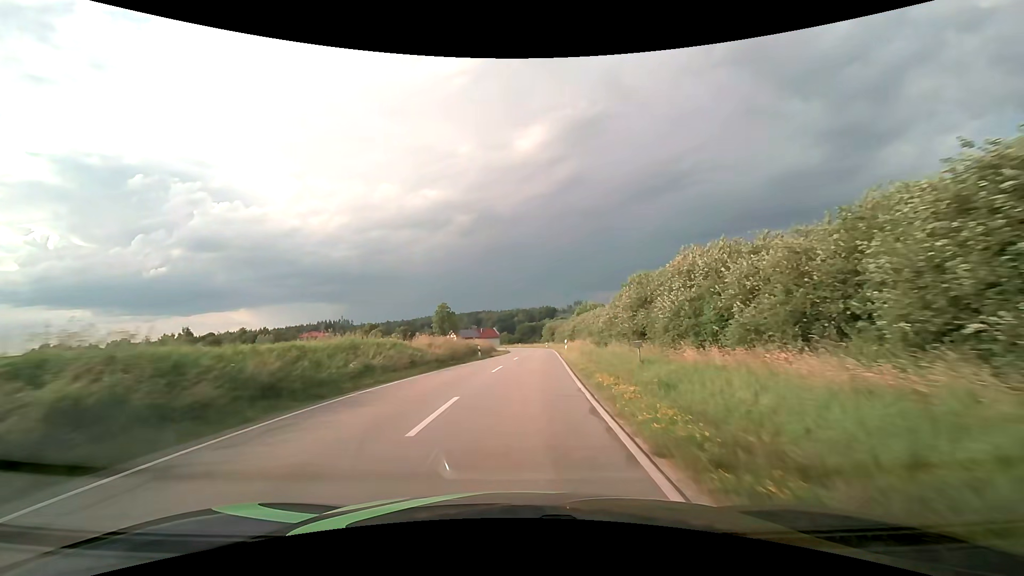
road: tertiary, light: Day
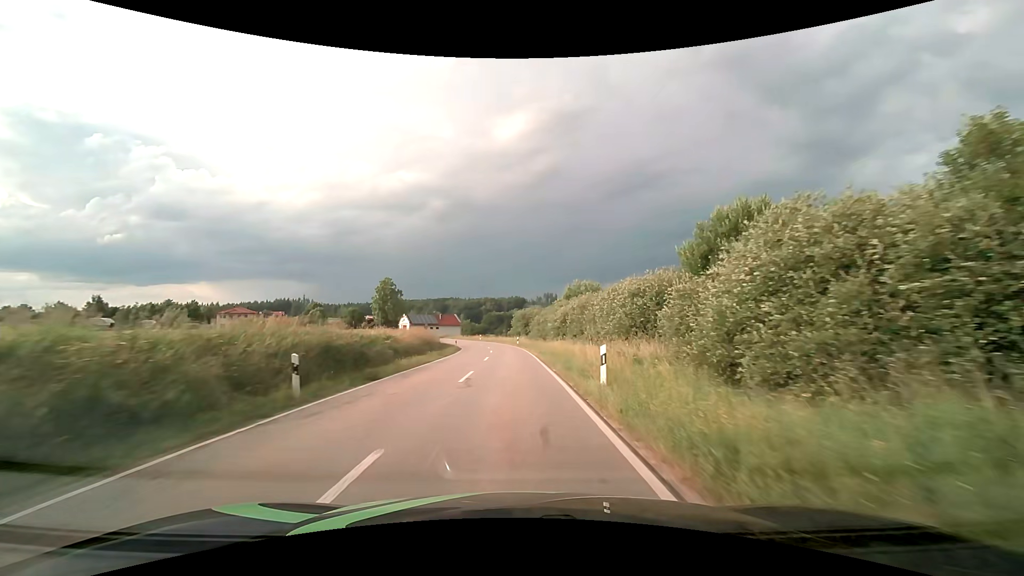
(+1.1, +29.1) m; +4°
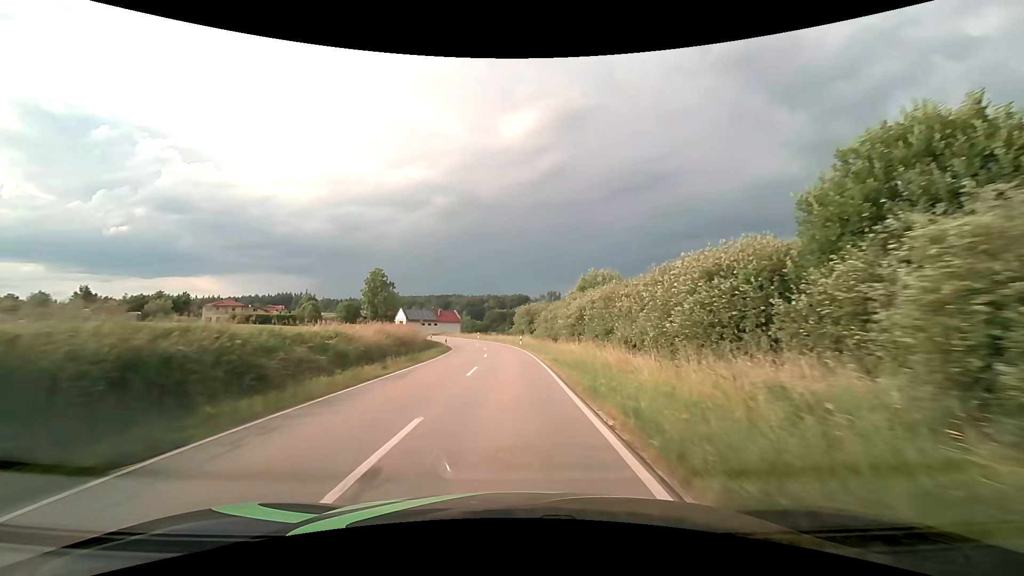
(0.0, +10.0) m; 0°
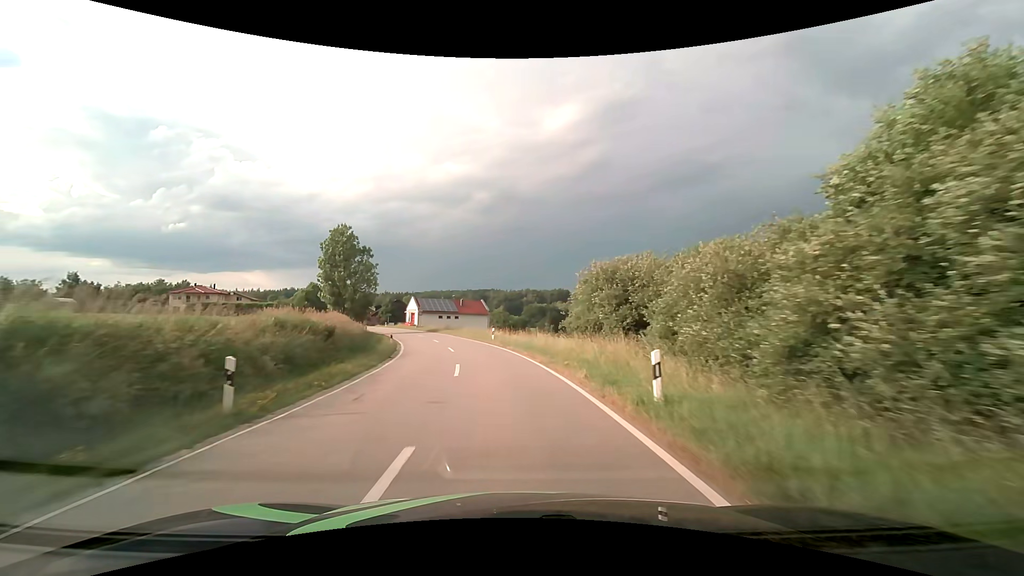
(-1.1, +38.4) m; -4°
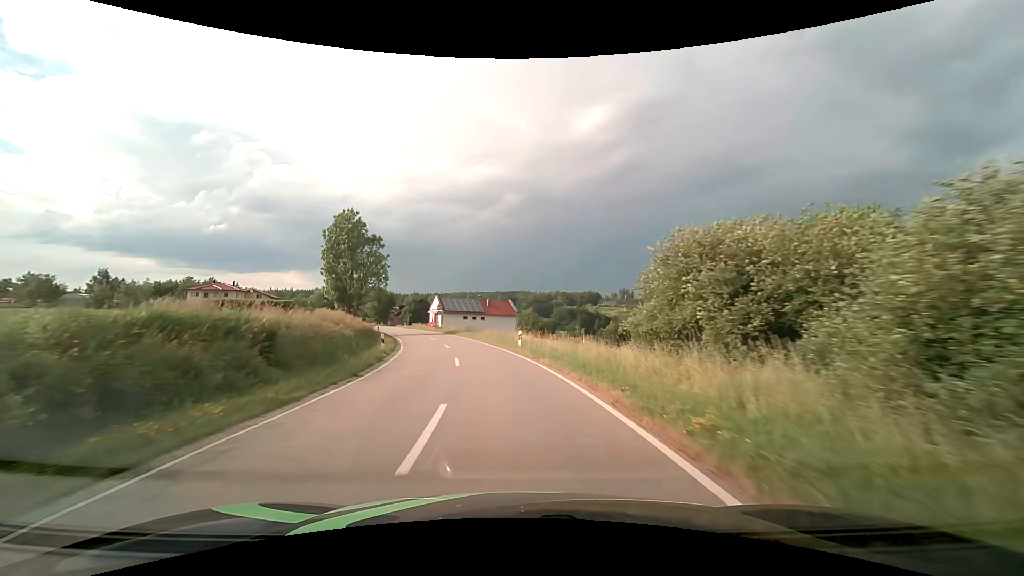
(-0.2, +9.0) m; -3°
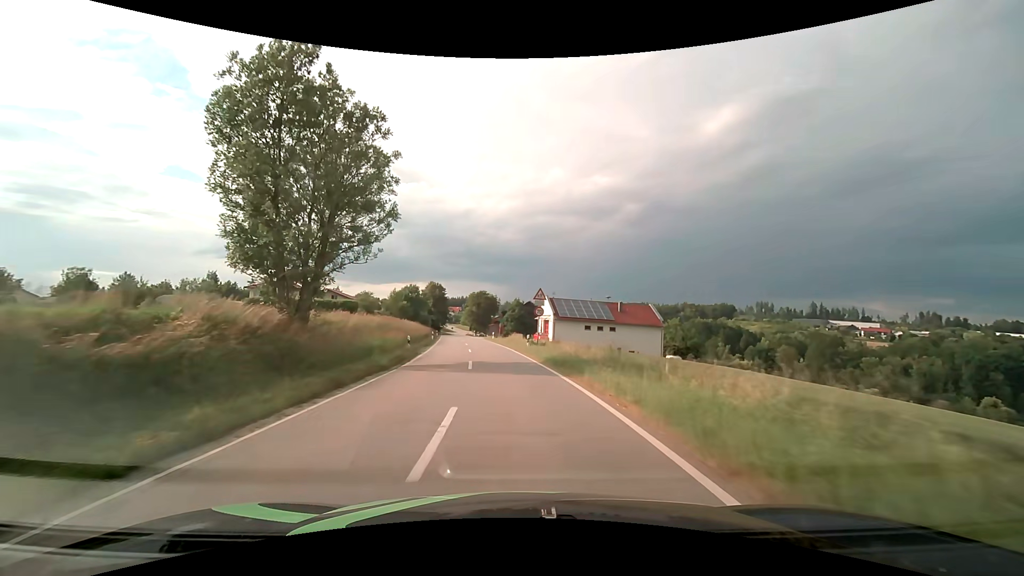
(-4.3, +36.3) m; -13°
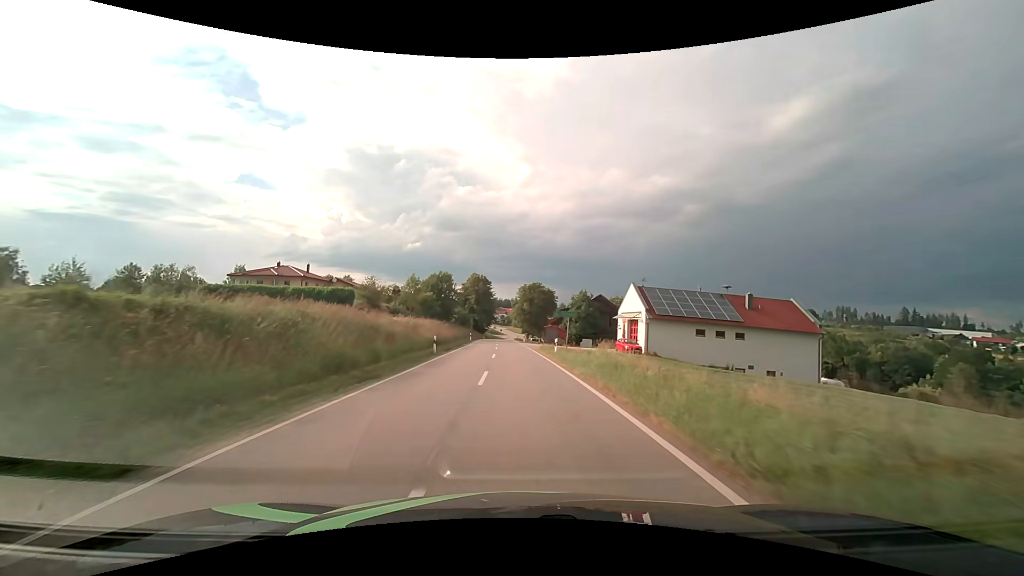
(-1.8, +29.0) m; -6°
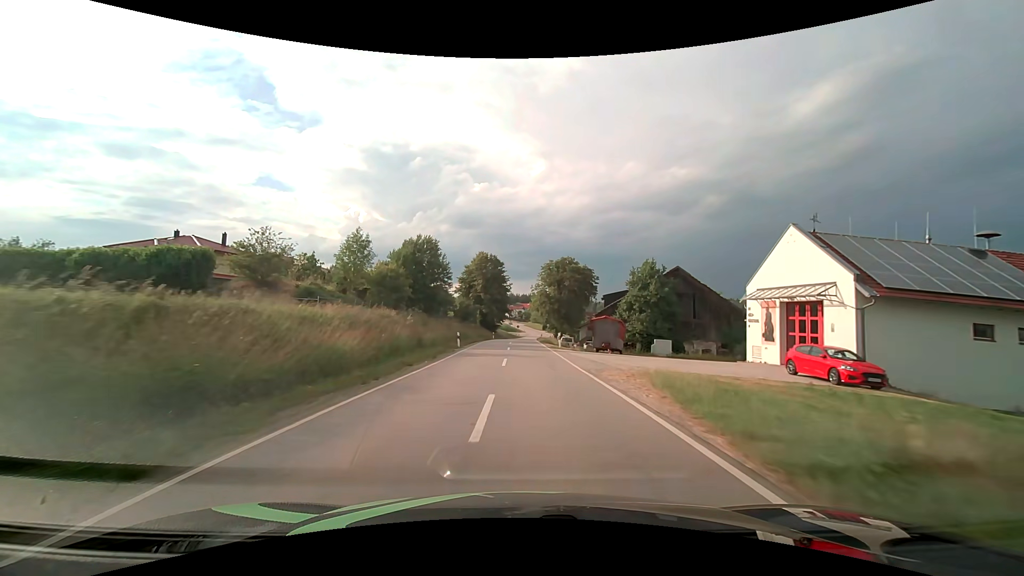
(-0.9, +30.6) m; -2°
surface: asphalt
(0, +10) (0, +20) (0, +30) (0, +40) (0, +50) (+1, +60) (+1, +70) (+1, +80) (+2, +90) (+3, +100) m
